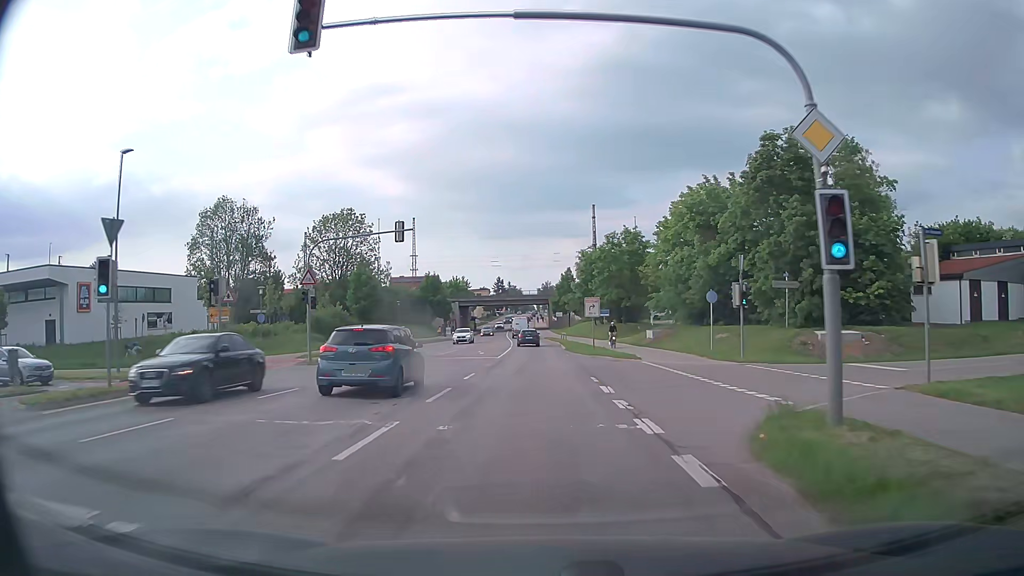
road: secondary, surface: asphalt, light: Day
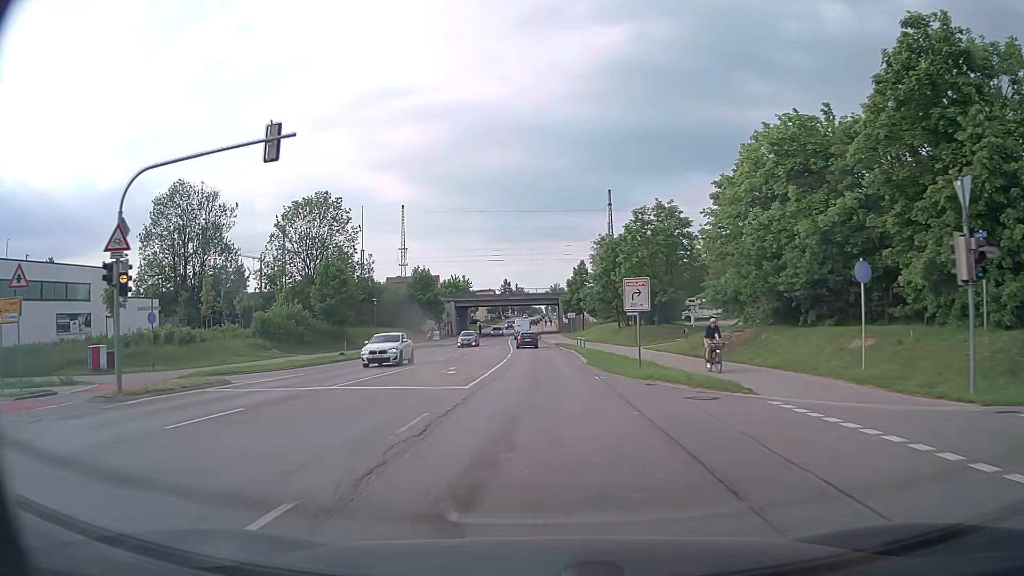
(0.0, +16.1) m; -1°
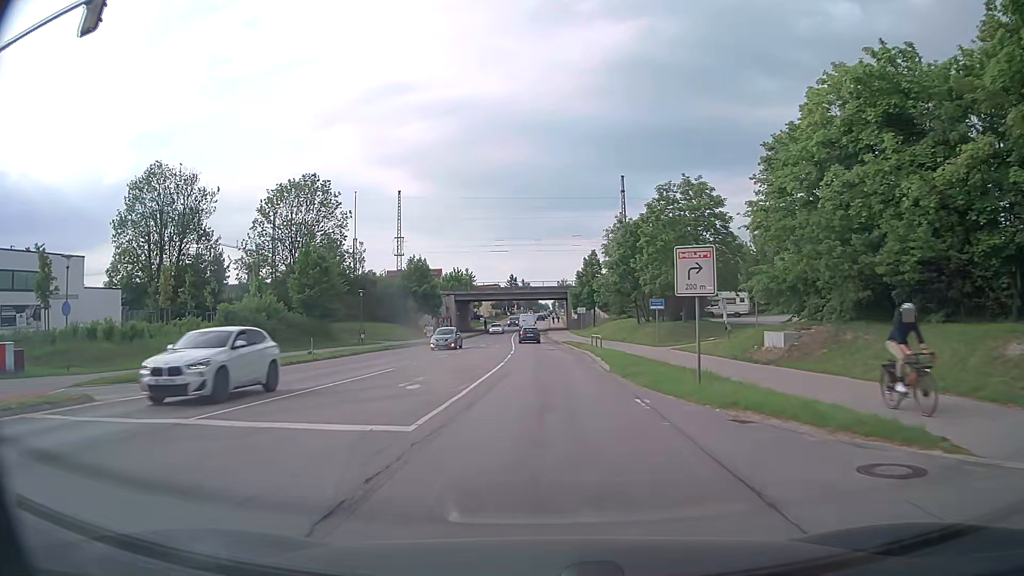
(0.0, +8.0) m; 0°
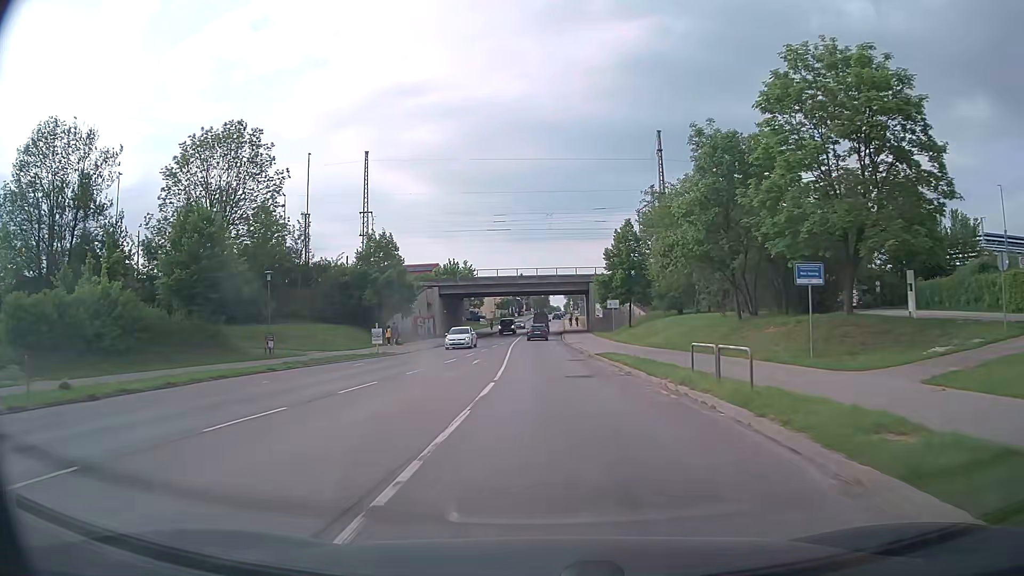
(-0.3, +24.1) m; -1°
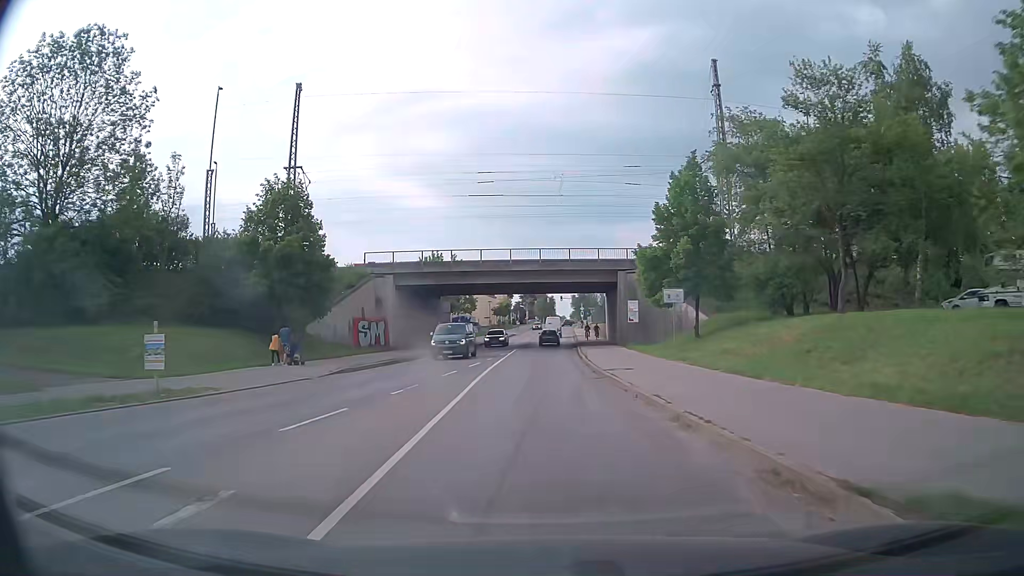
(0.0, +24.1) m; -1°
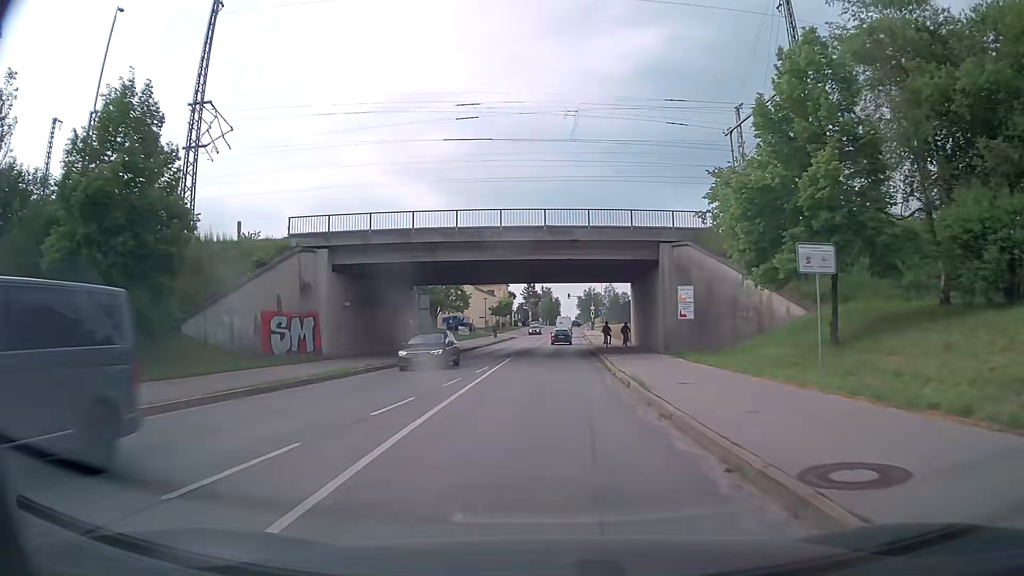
(+0.1, +16.2) m; 0°
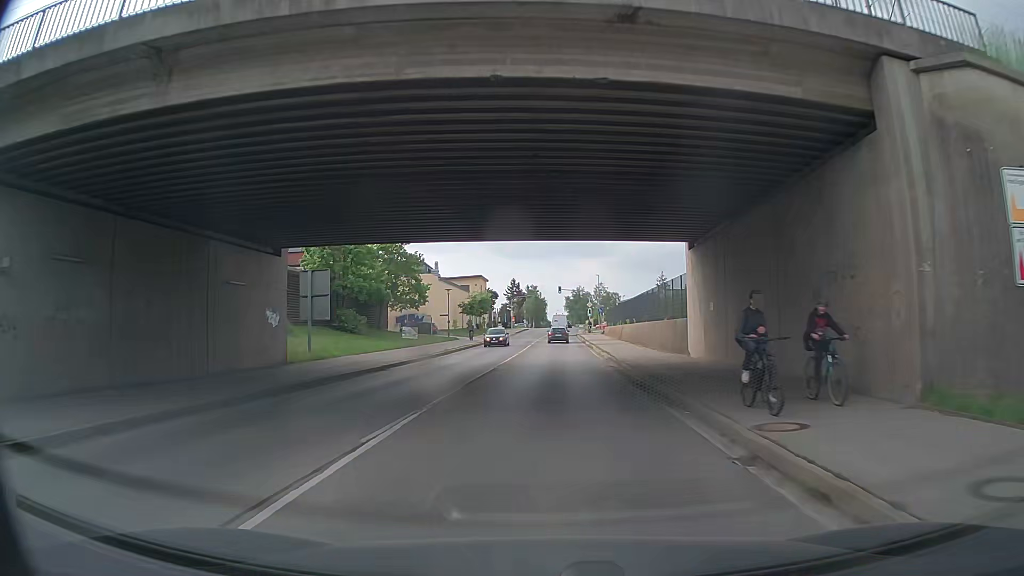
(+0.2, +24.2) m; +1°
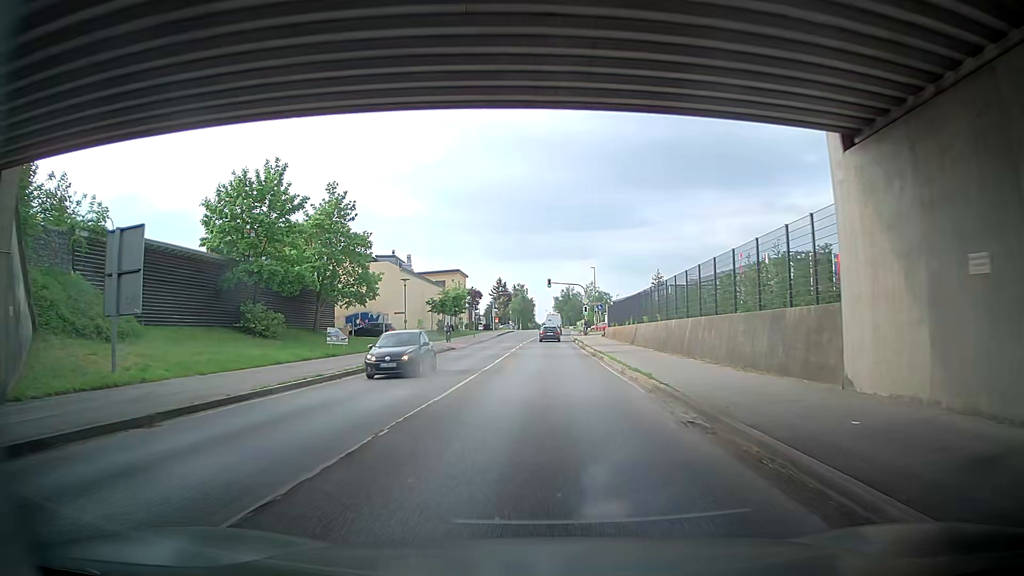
(+0.1, +15.9) m; -2°
(0, +10) (0, +20) (+1, +30) (+1, +40) (+2, +50) (+3, +60) (+4, +70) (+4, +80) (+5, +90) (+6, +100) m
